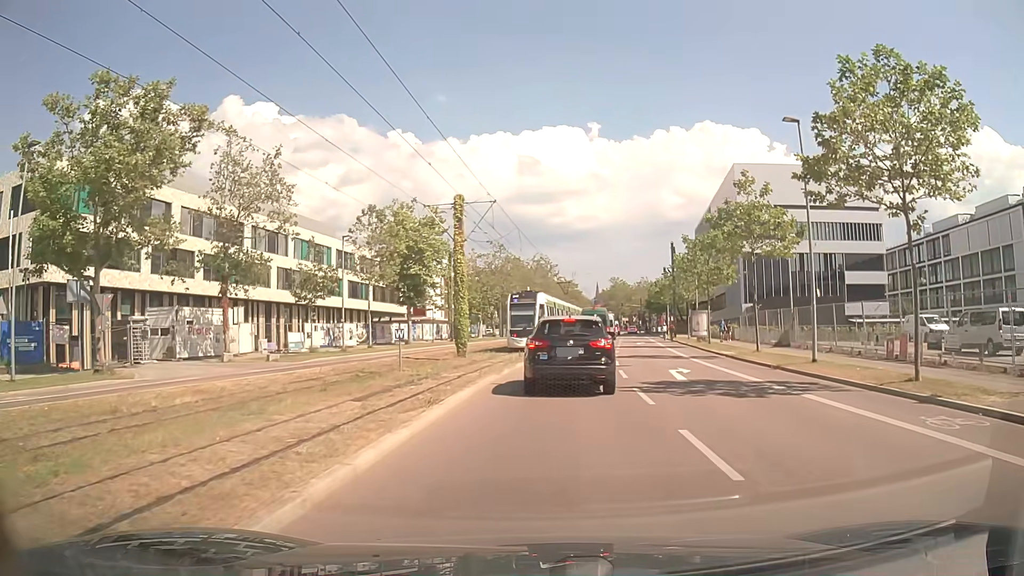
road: secondary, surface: asphalt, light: Day
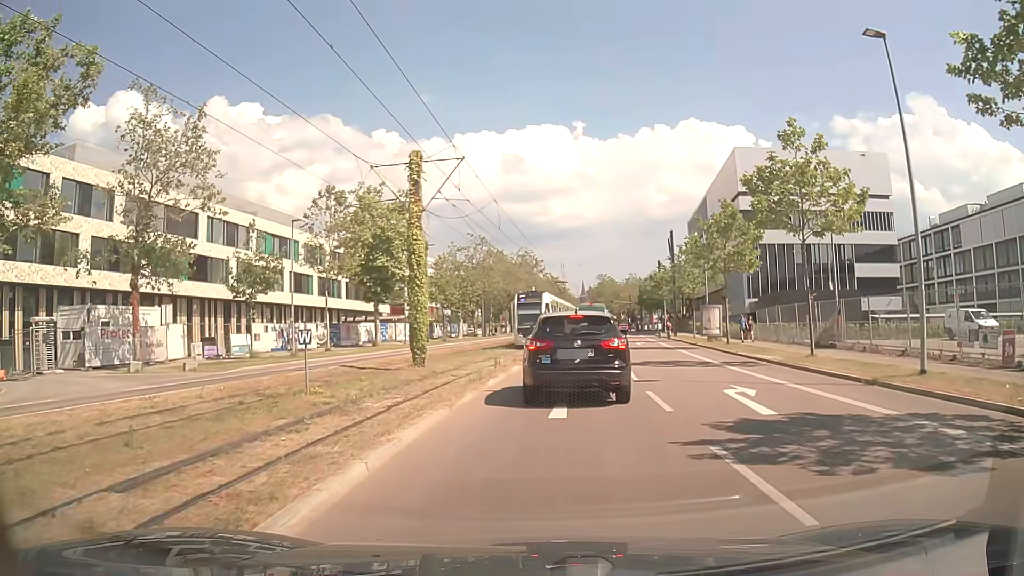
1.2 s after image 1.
(0.0, +7.4) m; +1°
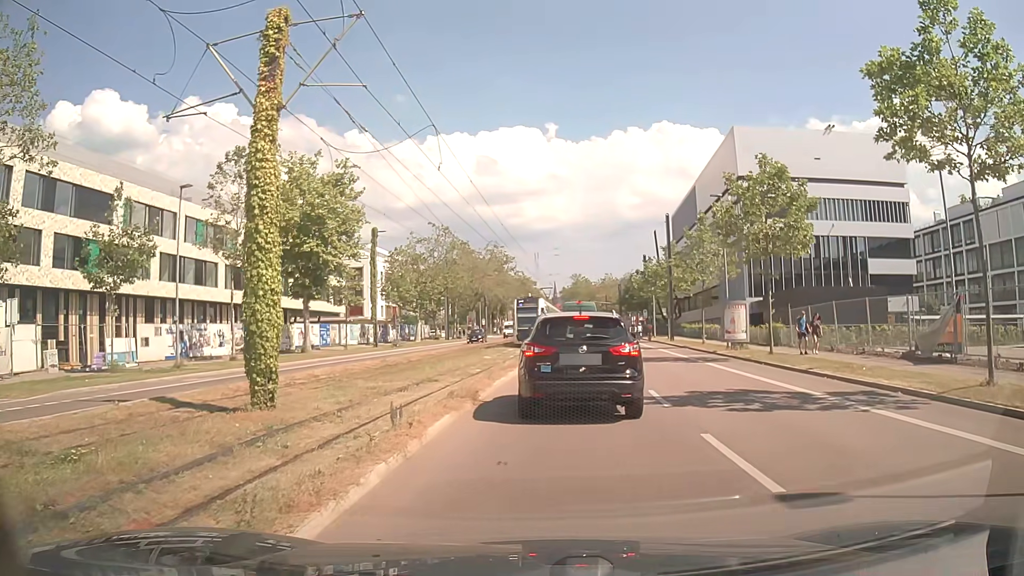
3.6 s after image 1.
(+0.2, +10.9) m; +2°
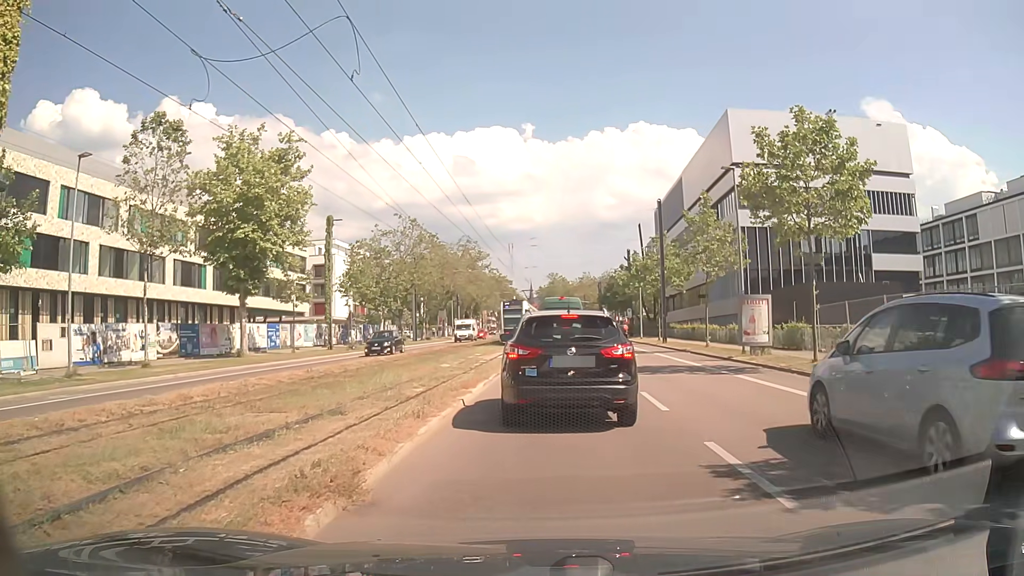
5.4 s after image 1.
(+0.2, +6.6) m; +3°
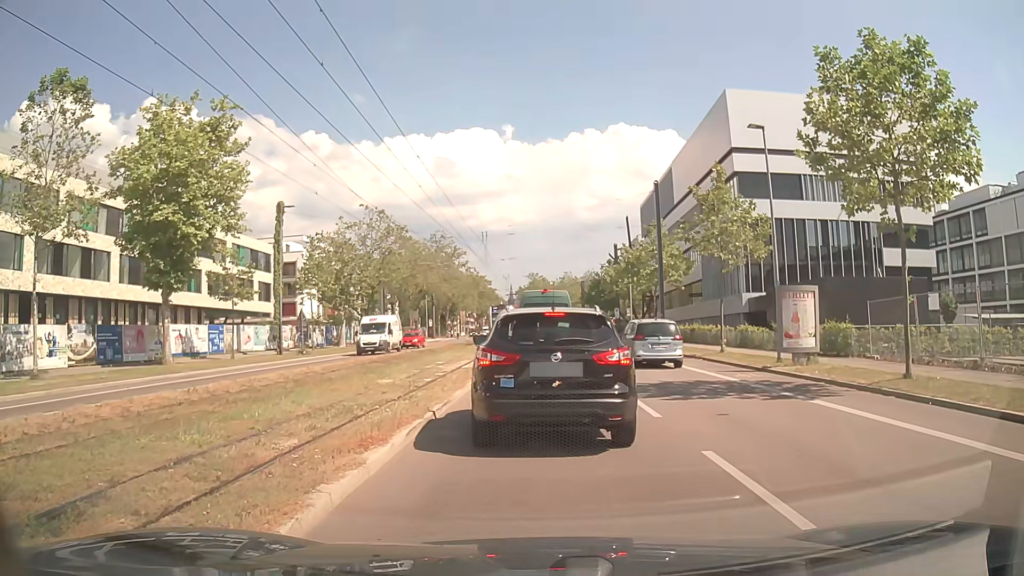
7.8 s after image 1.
(+0.1, +6.5) m; +1°
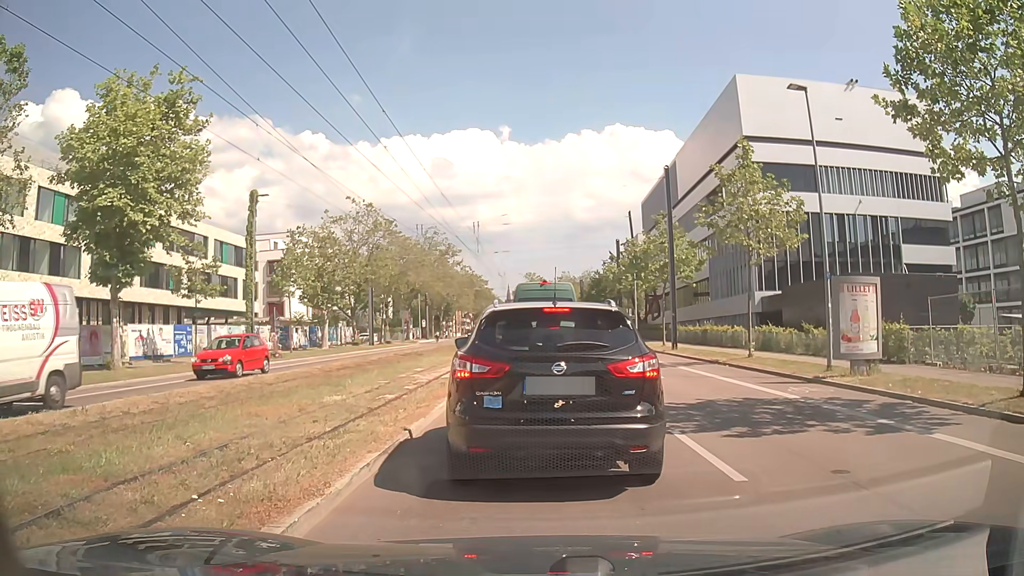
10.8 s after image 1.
(0.0, +4.2) m; 0°
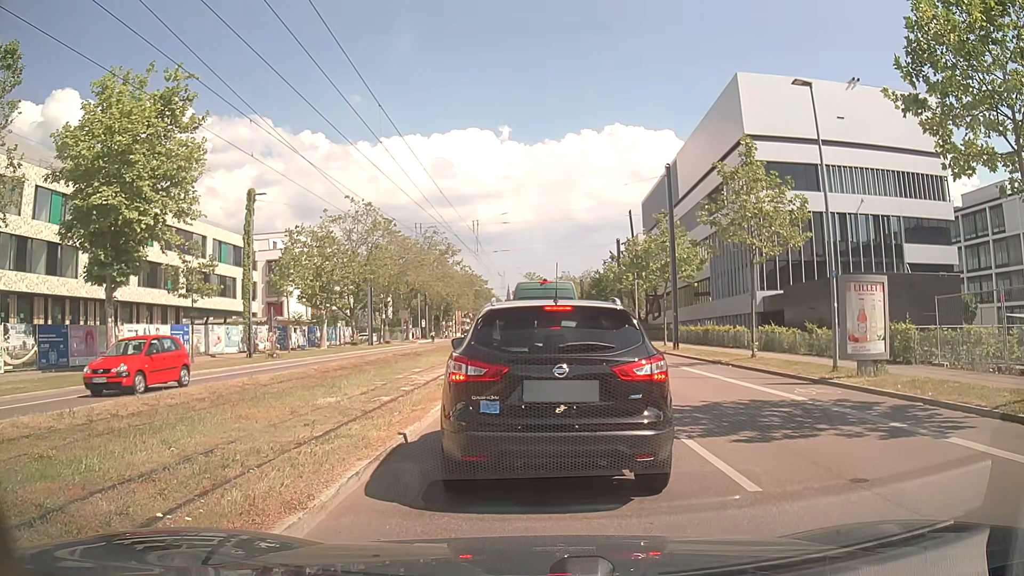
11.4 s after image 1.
(0.0, +0.4) m; 0°
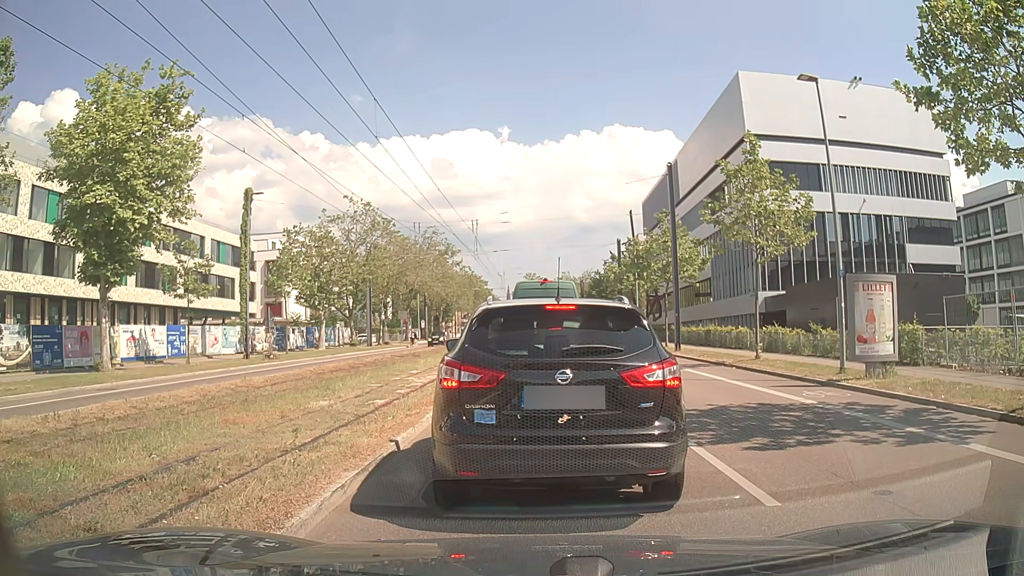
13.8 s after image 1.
(0.0, +0.5) m; 0°
